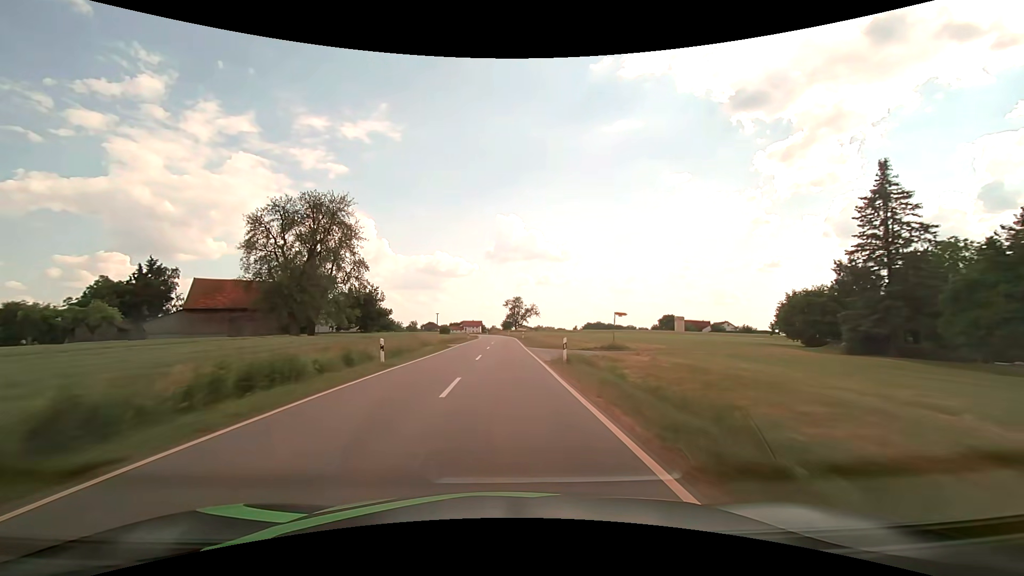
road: tertiary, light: Day
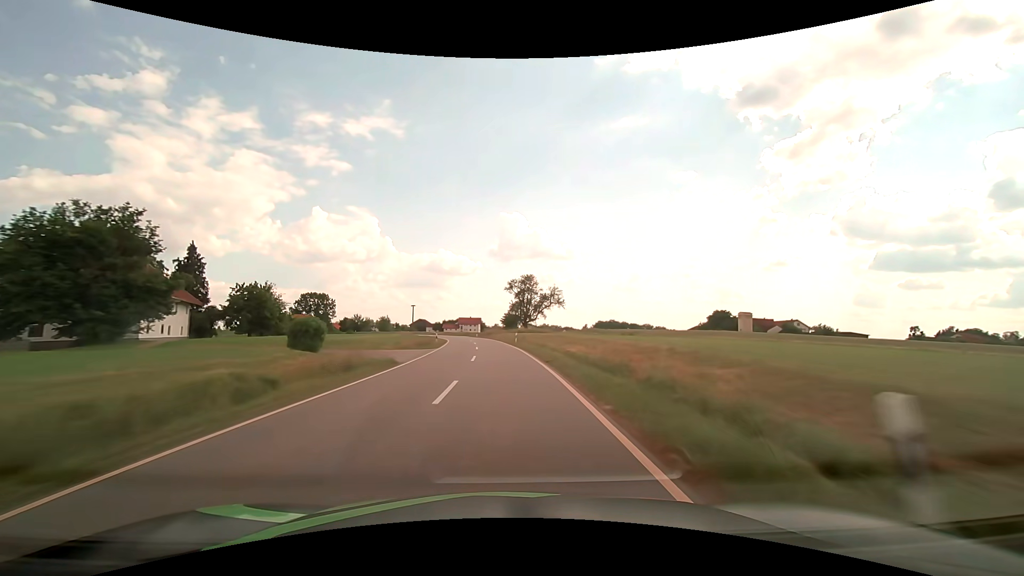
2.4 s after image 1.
(-0.2, +61.5) m; 0°
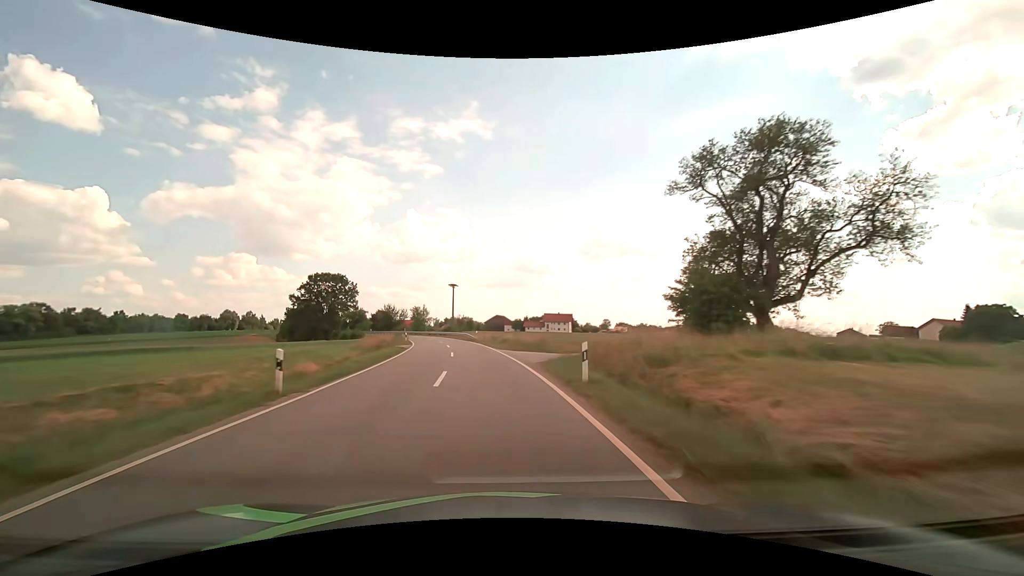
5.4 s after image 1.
(-4.2, +70.2) m; -9°
(0, +10) (-1, +20) (-2, +30) (-4, +40) (-6, +50) (-8, +59) (-11, +69) (-14, +79) (-17, +88) (-21, +97) m
